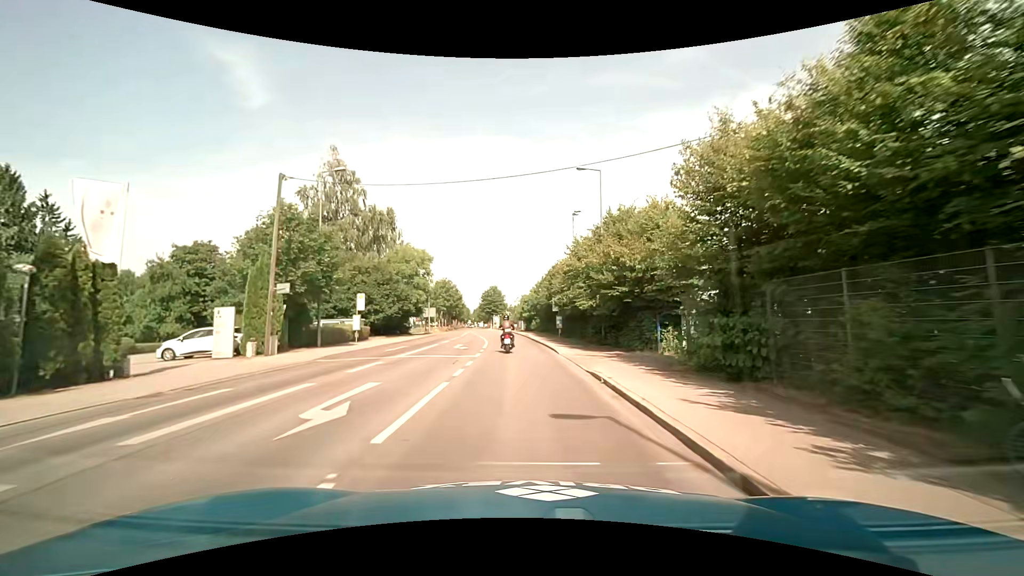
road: tertiary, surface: asphalt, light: Day
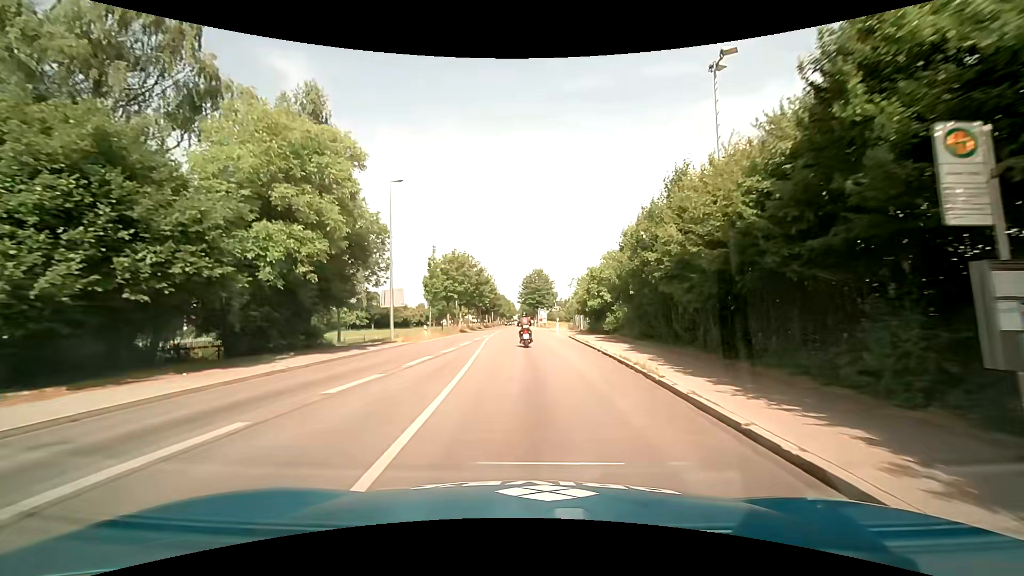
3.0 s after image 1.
(-1.5, +36.1) m; -5°
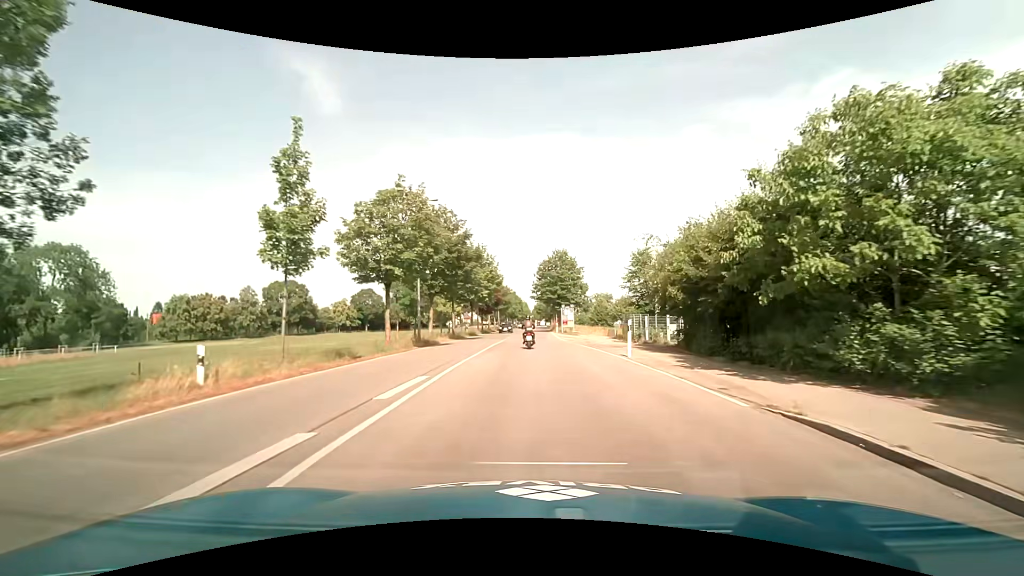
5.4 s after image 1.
(-0.7, +29.7) m; -2°
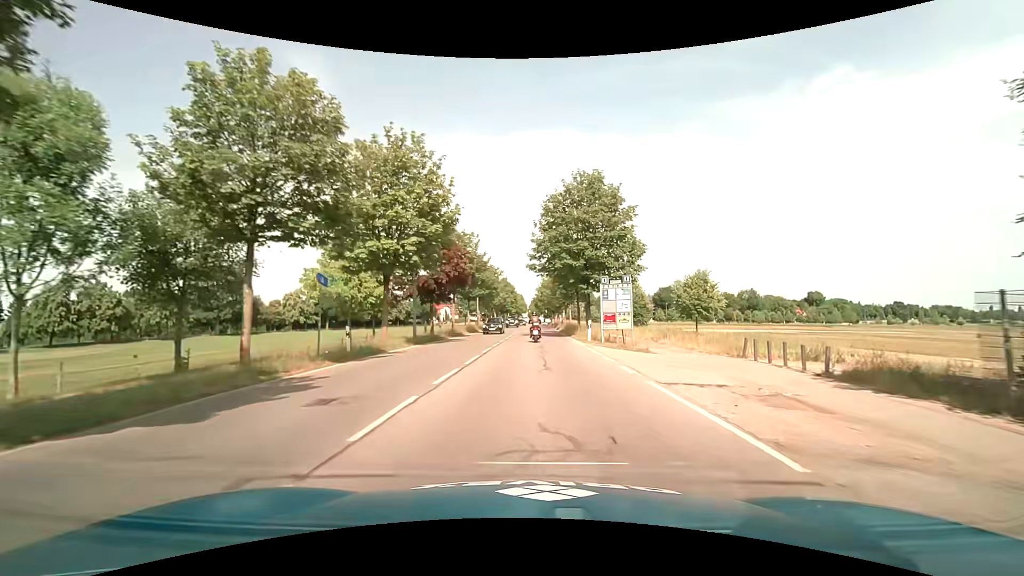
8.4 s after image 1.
(-0.1, +36.9) m; 0°
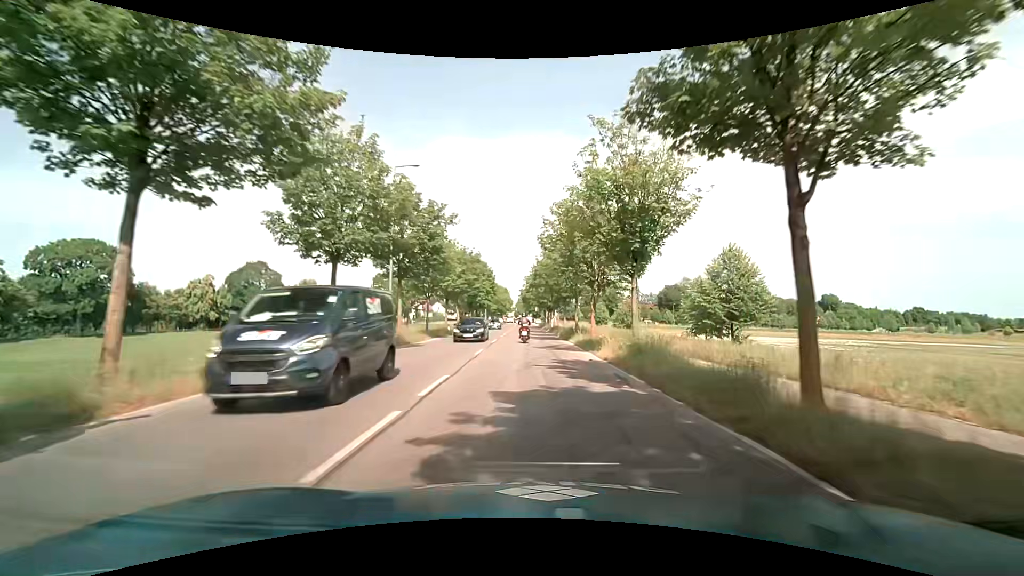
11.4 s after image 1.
(+0.5, +37.8) m; +2°
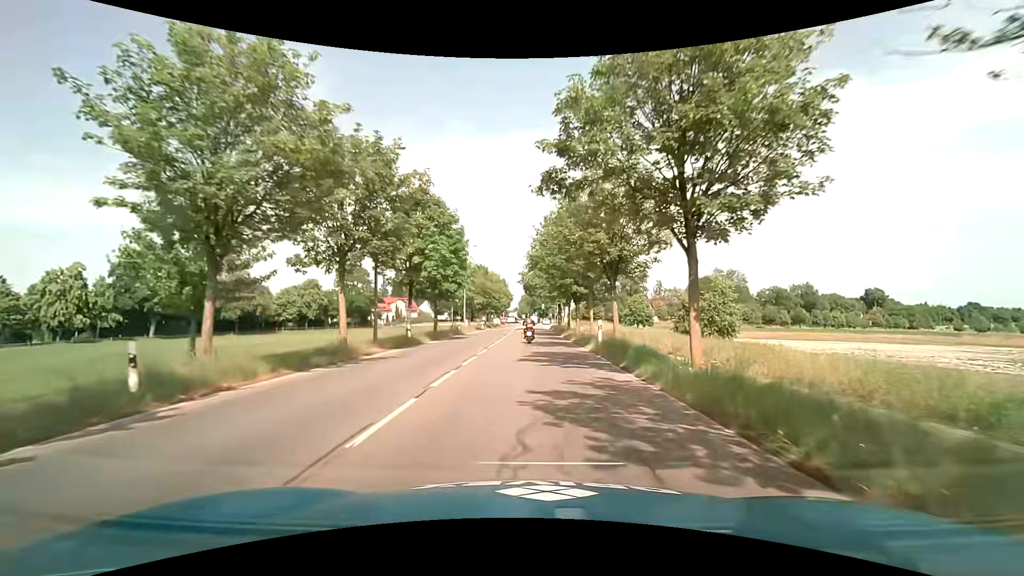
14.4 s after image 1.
(0.0, +37.0) m; -1°
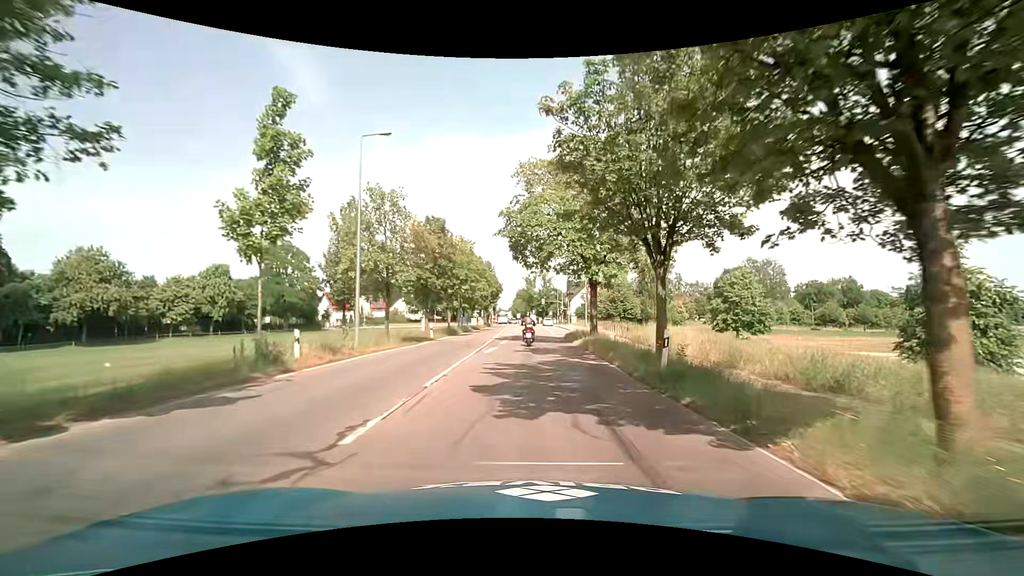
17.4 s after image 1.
(+0.3, +36.0) m; +1°
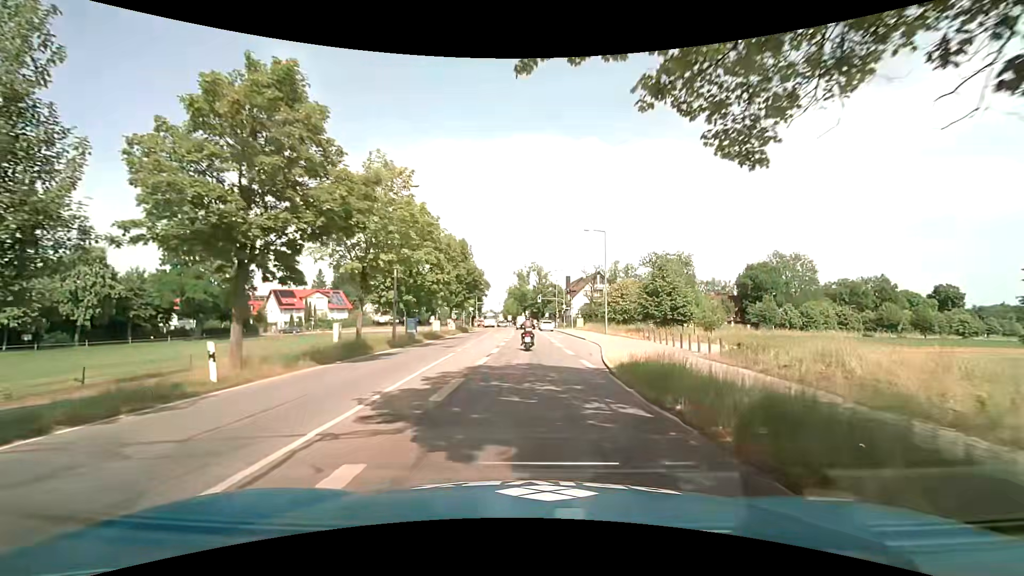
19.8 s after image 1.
(+0.1, +24.8) m; +1°
(0, +10) (0, +20) (0, +30) (0, +40) (0, +50) (0, +60) (0, +70) (-1, +80) (-1, +90) (-1, +100) m
